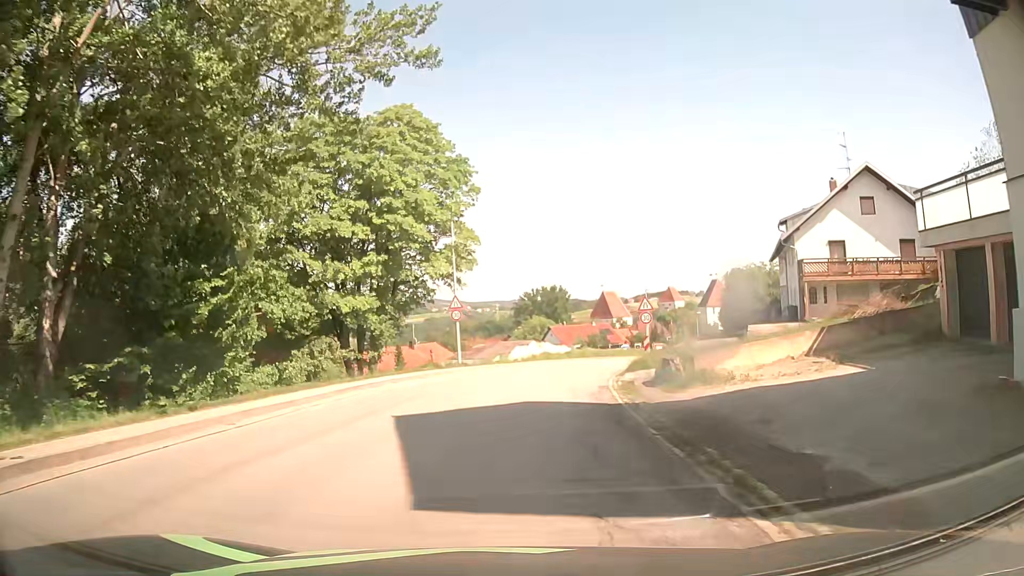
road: secondary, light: Day
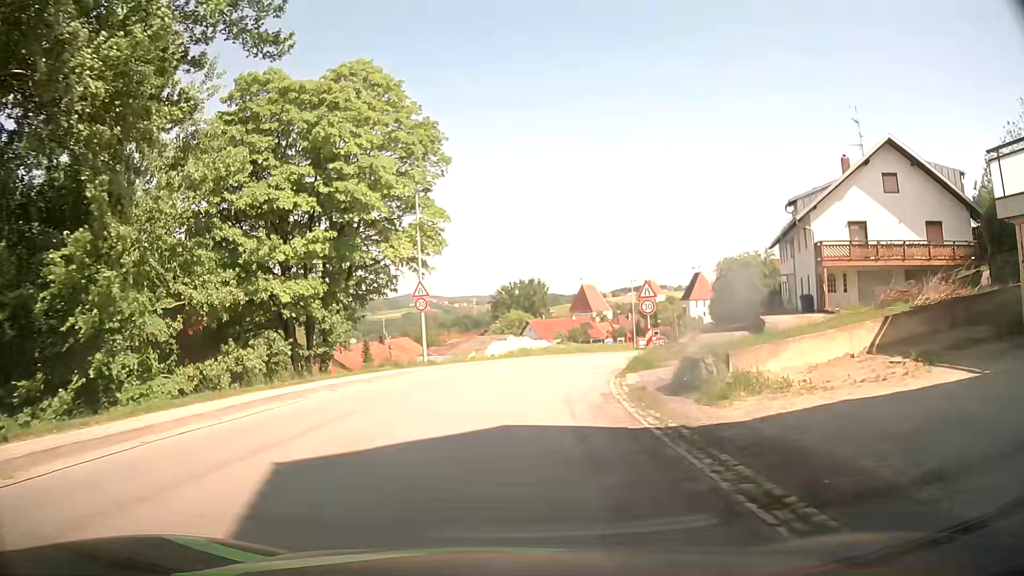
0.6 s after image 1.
(+0.2, +5.3) m; +3°
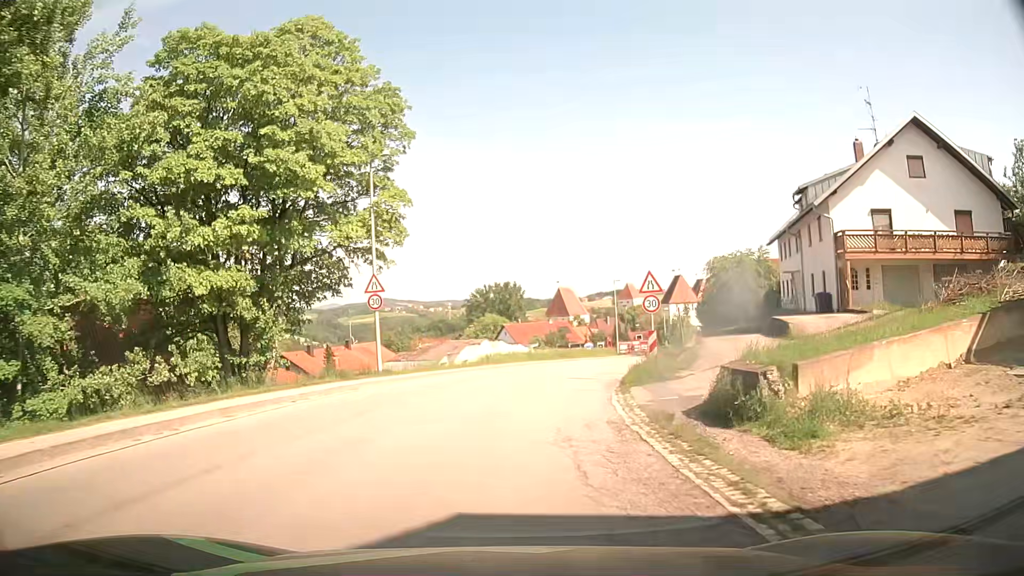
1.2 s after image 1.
(+0.1, +5.1) m; +1°
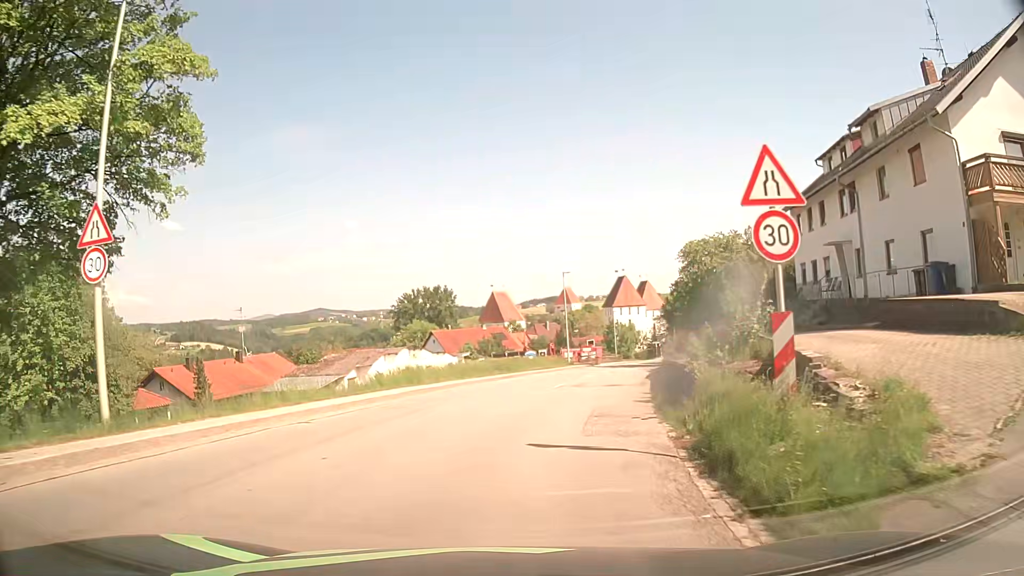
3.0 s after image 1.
(+0.9, +14.6) m; +6°
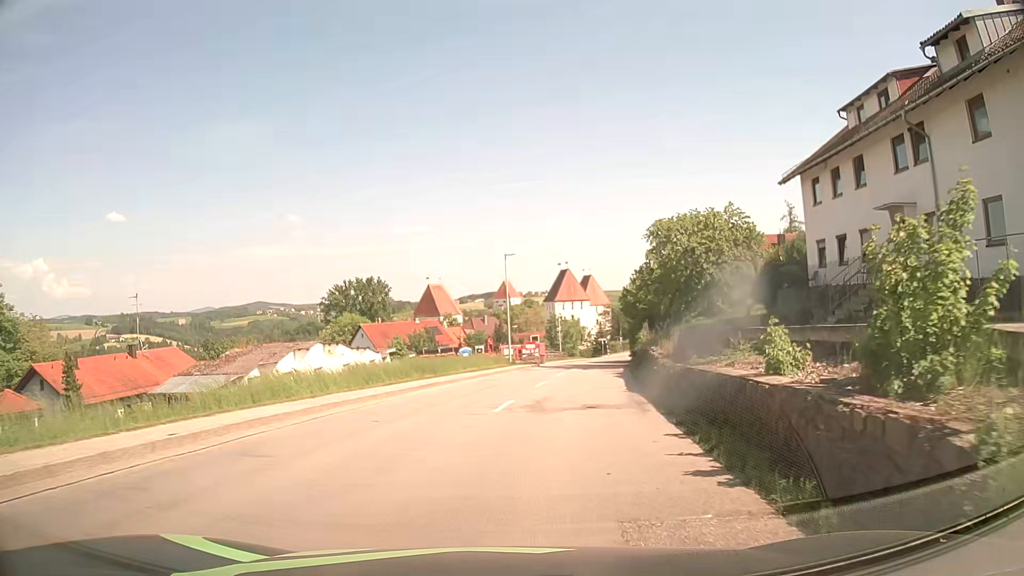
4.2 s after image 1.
(+0.5, +9.4) m; +5°
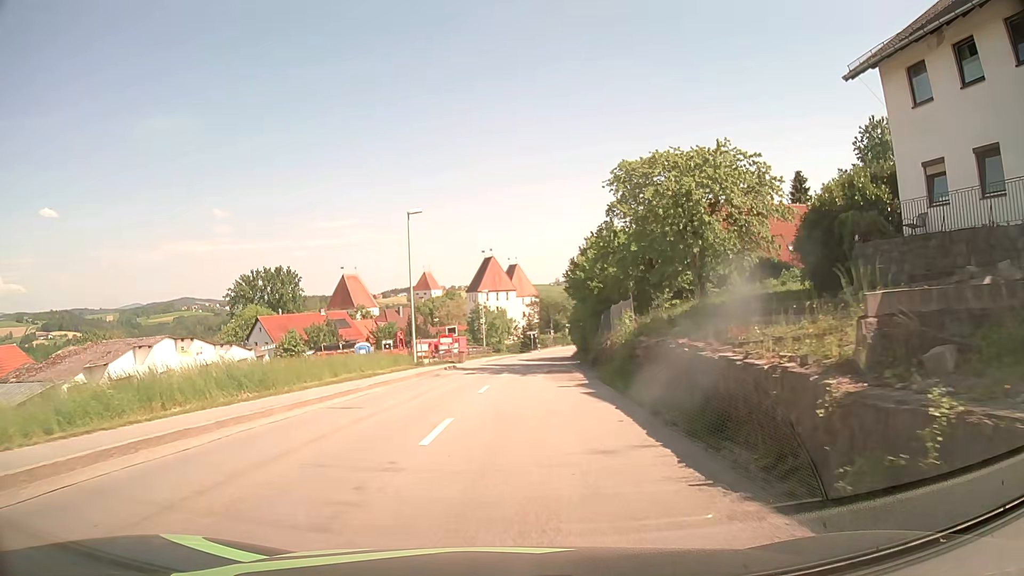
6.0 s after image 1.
(+0.9, +14.0) m; +7°
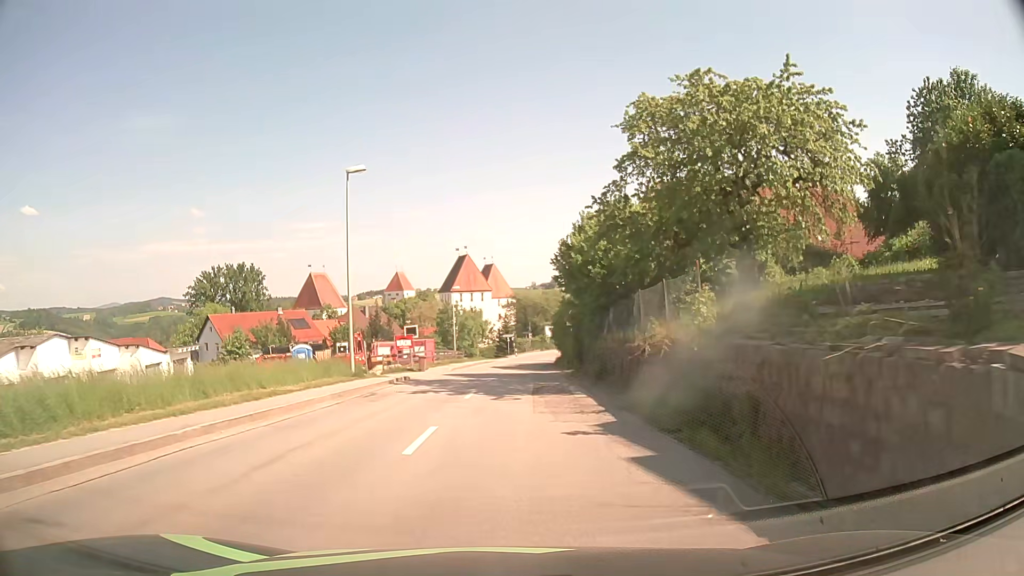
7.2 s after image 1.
(+0.1, +9.4) m; +2°
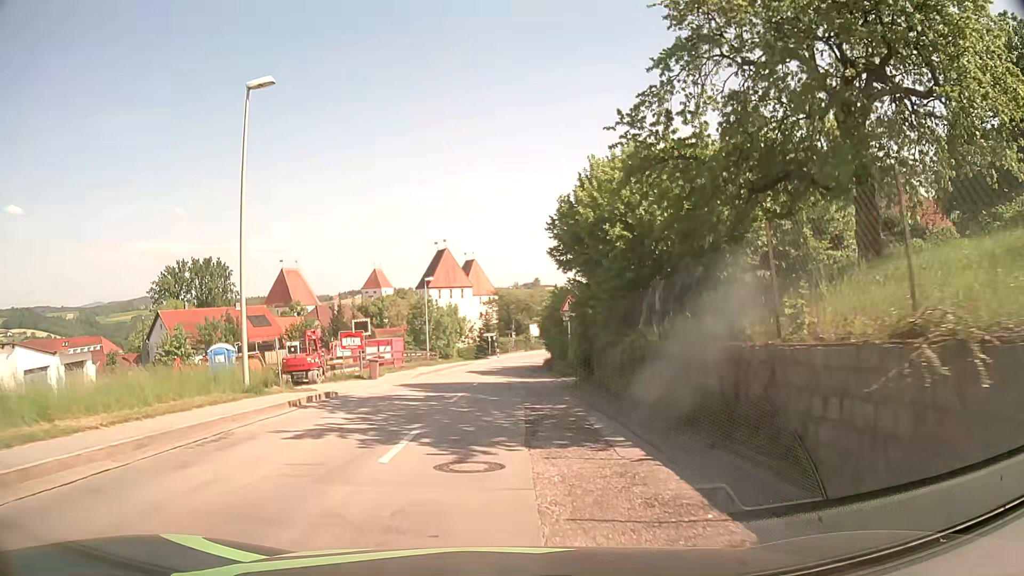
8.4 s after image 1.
(+0.1, +9.5) m; +1°
(0, +10) (0, +20) (0, +30) (0, +40) (+1, +50) (+1, +60) (+2, +70) (+4, +80) (+6, +89) (+10, +99) m
